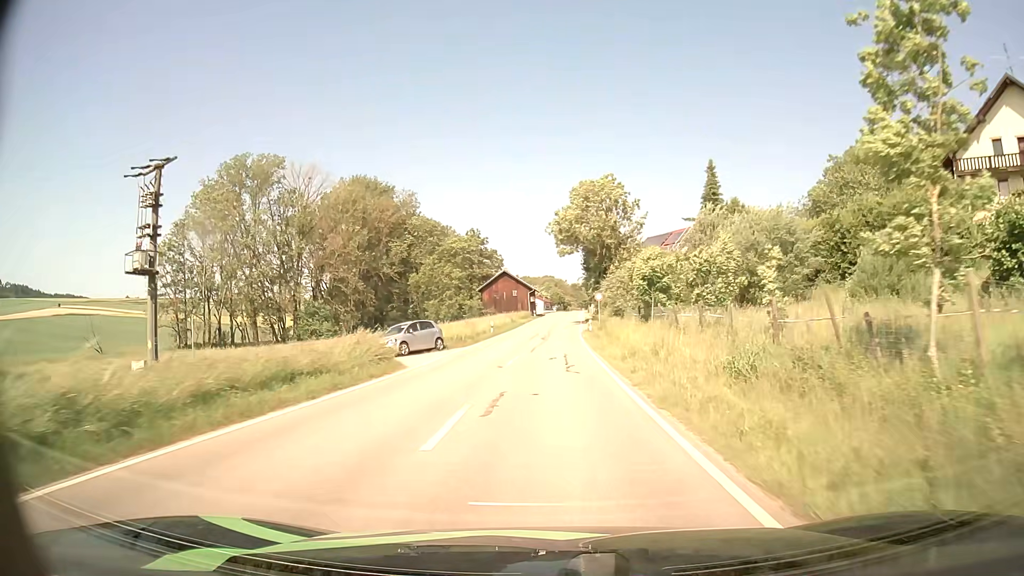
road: tertiary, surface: asphalt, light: Day
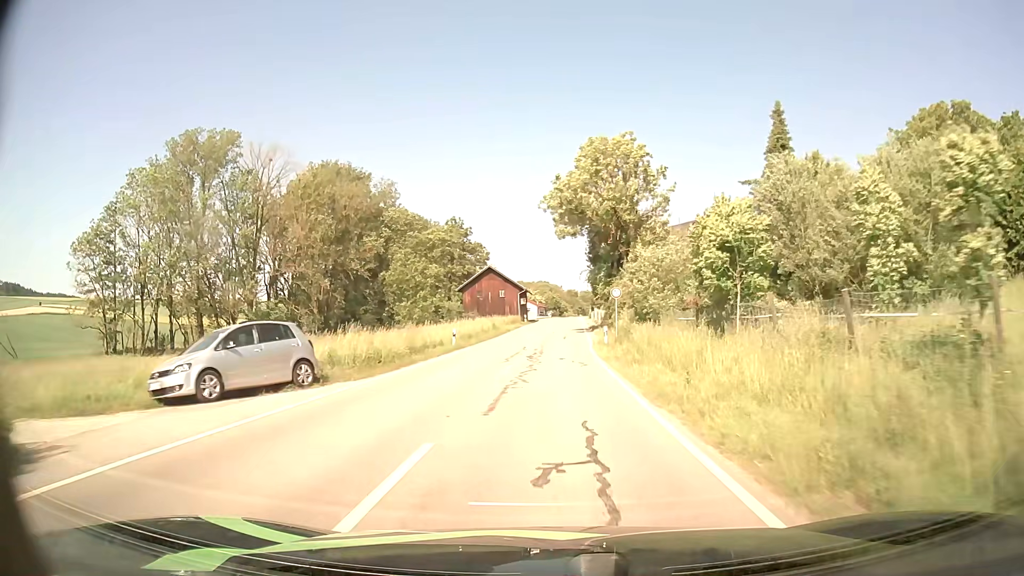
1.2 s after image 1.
(+0.1, +17.5) m; 0°
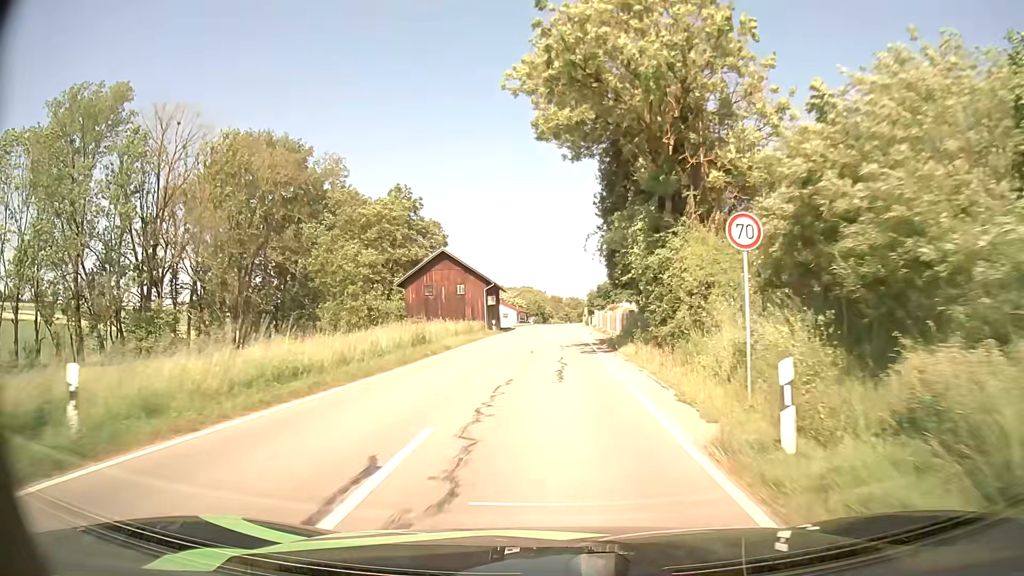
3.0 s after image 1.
(+0.3, +26.4) m; +1°
(0, +10) (0, +20) (0, +30) (0, +40) (+1, +50) (+1, +60) (+1, +70) (+1, +80) (+2, +90) (+3, +100) m
